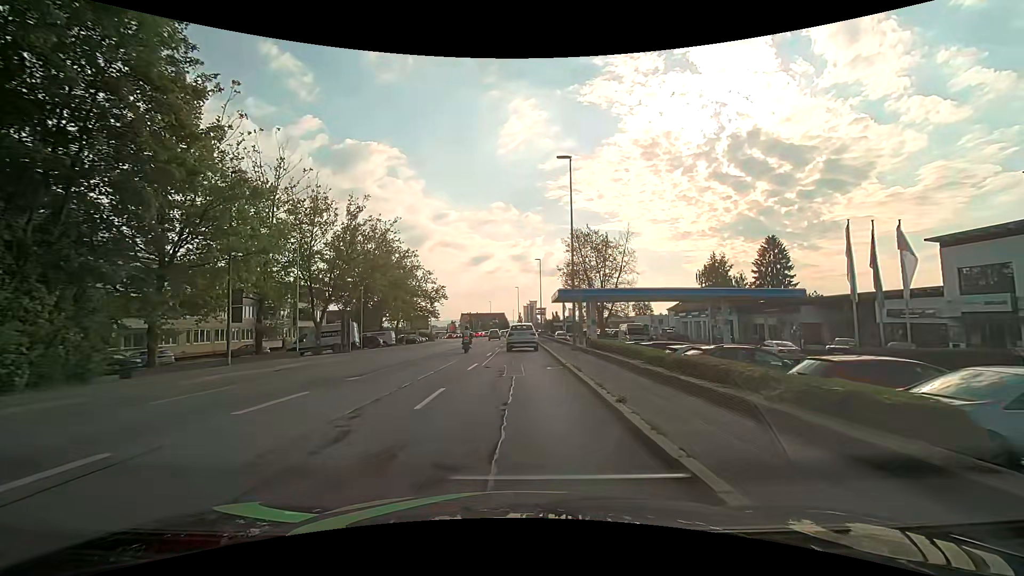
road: tertiary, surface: asphalt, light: Day
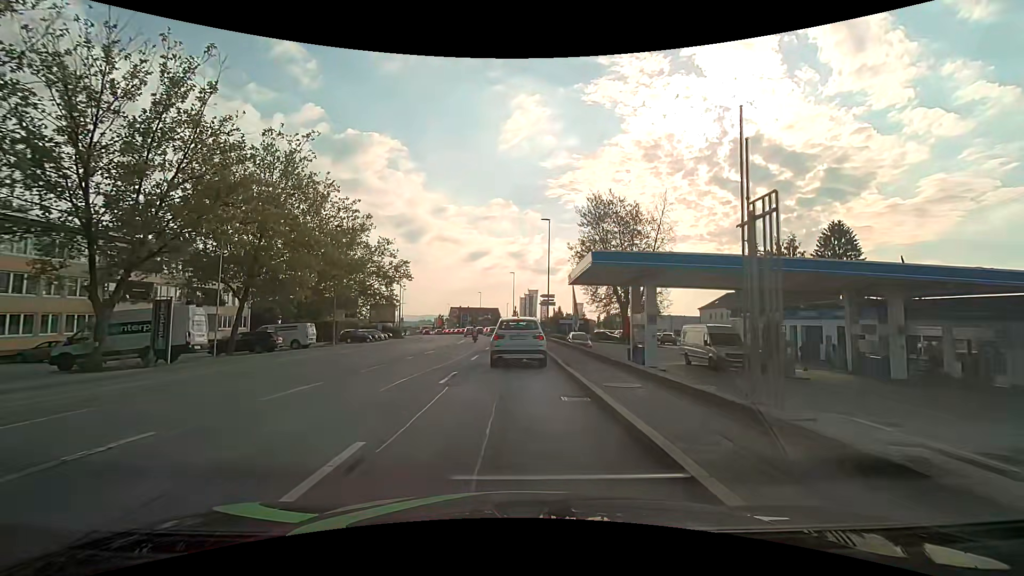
(-0.2, +23.2) m; 0°
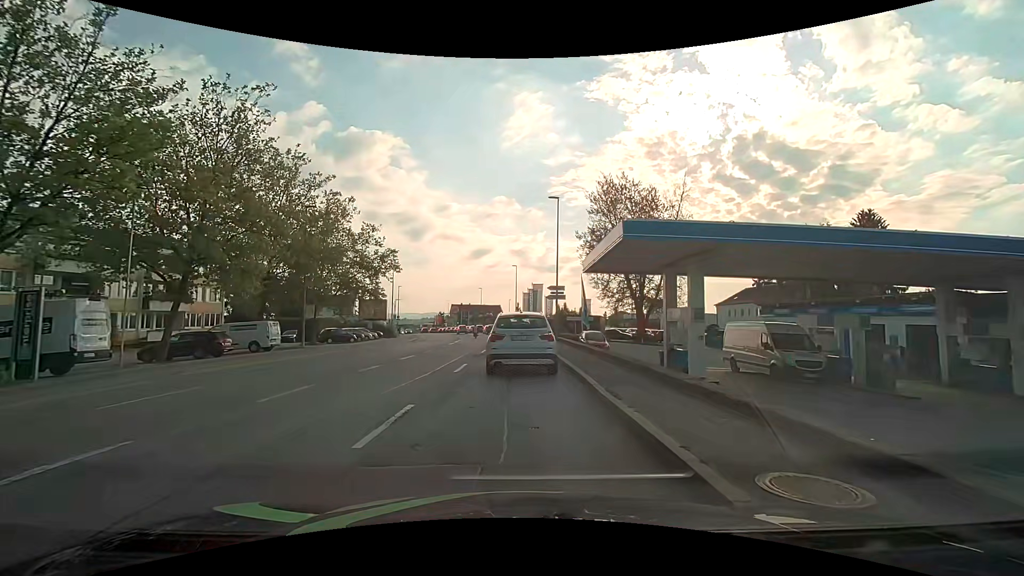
(0.0, +6.3) m; -1°
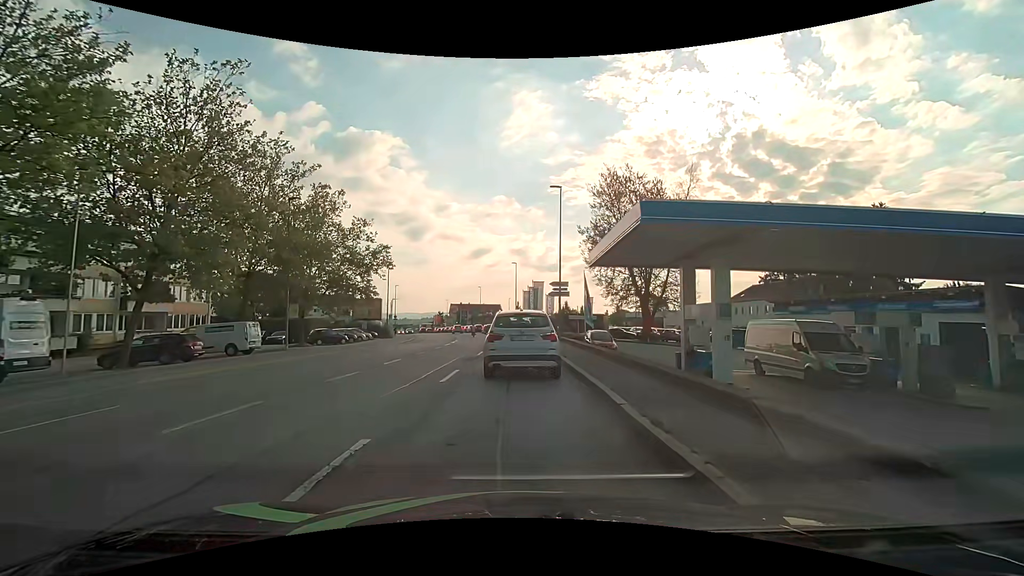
(0.0, +2.5) m; 0°
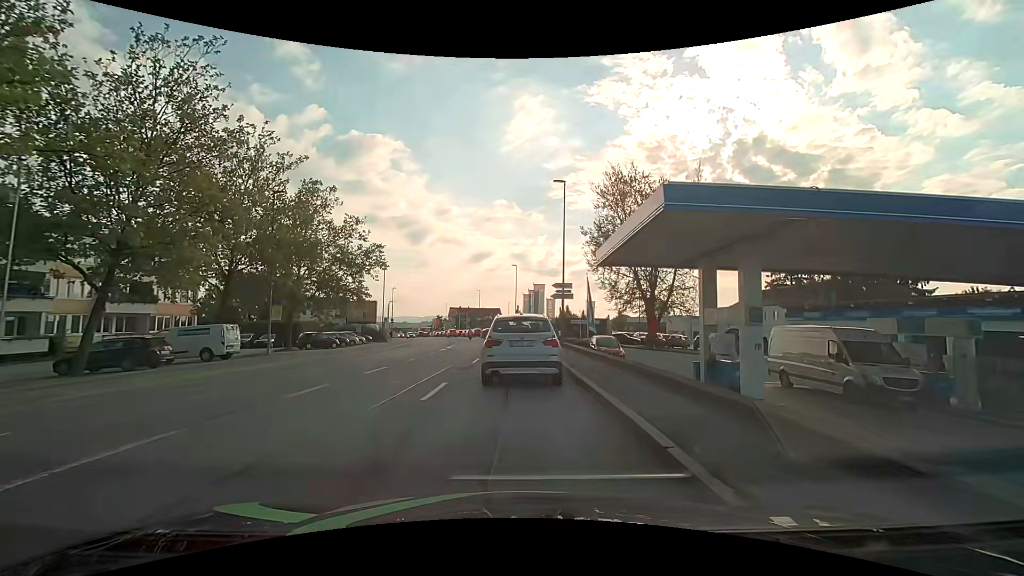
(0.0, +2.3) m; +1°
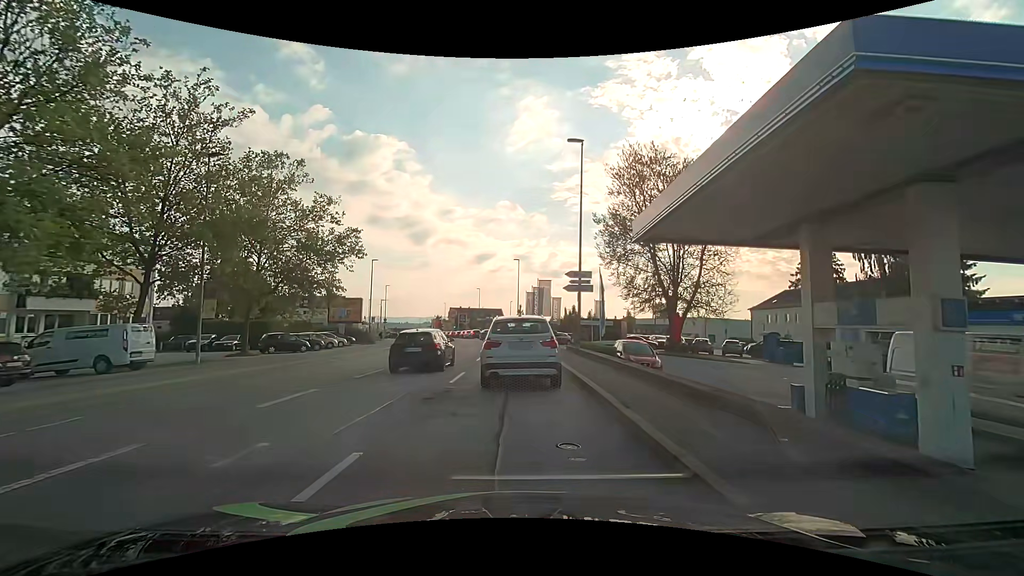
(-0.1, +6.9) m; -1°
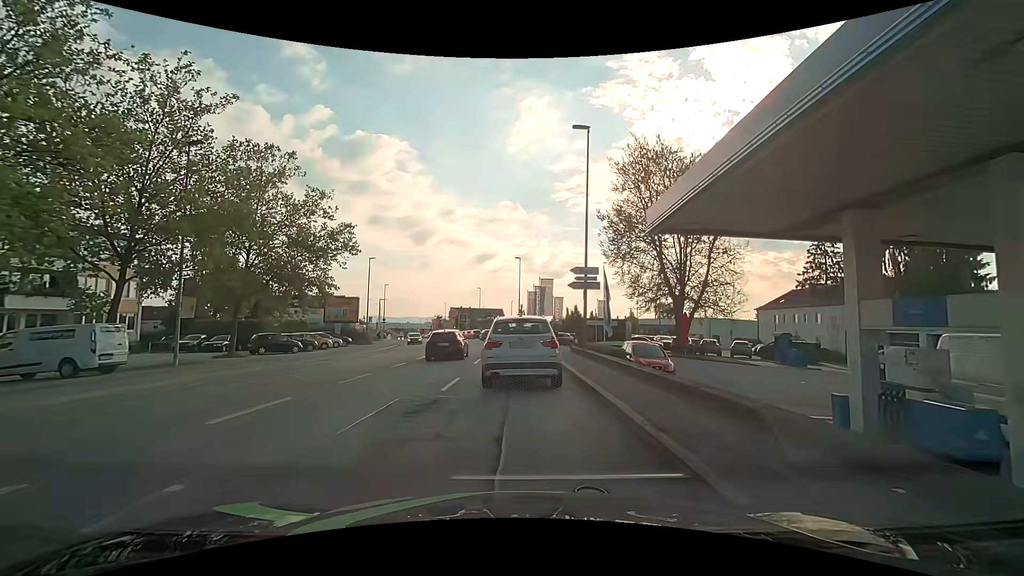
(0.0, +1.6) m; 0°
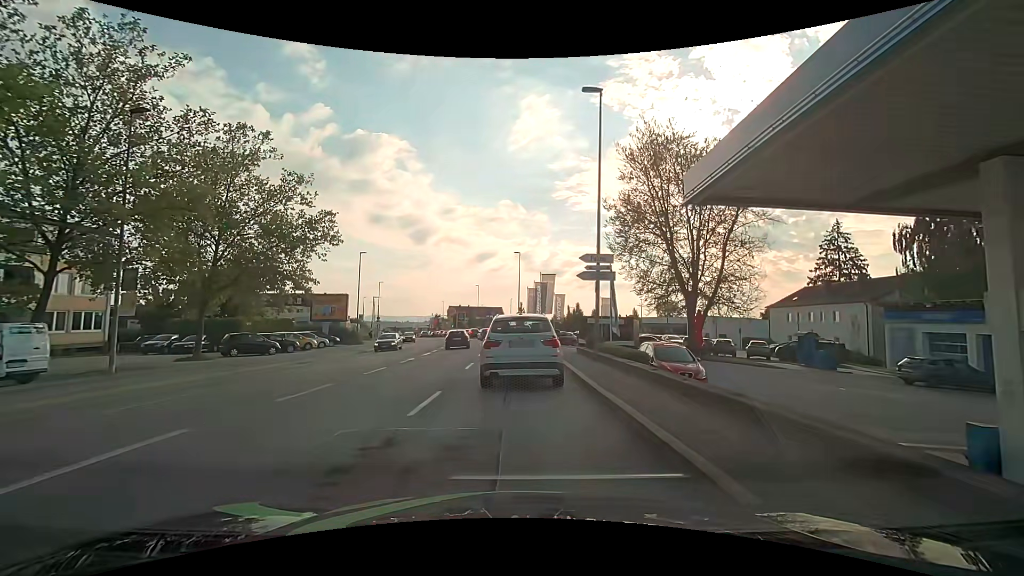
(0.0, +3.4) m; -2°
(0, +10) (+1, +20) (+1, +30) (0, +40) (-1, +50) (-1, +60) (-3, +70) (-4, +80) (-7, +89) (-9, +99) m
